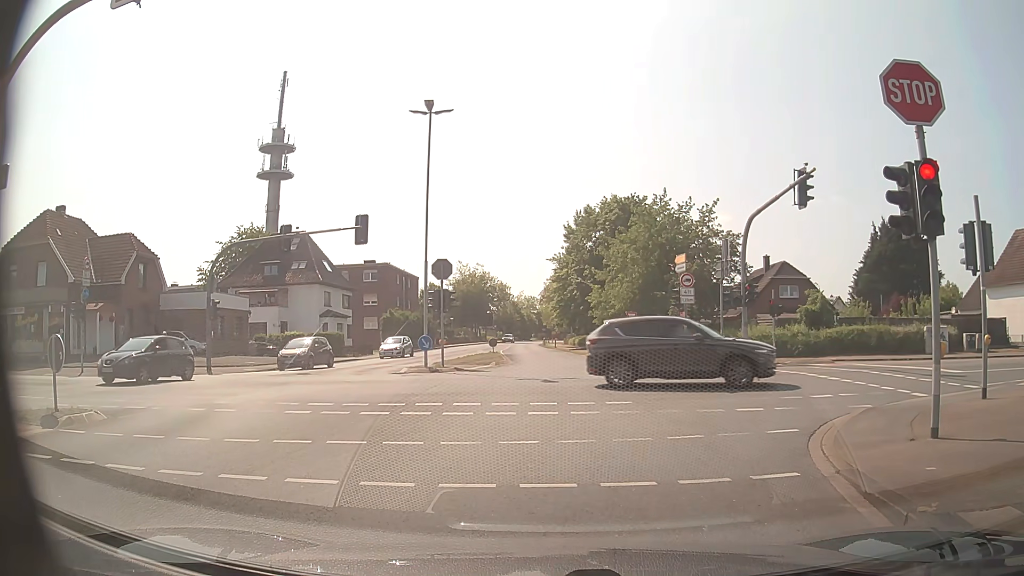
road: secondary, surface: asphalt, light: Day
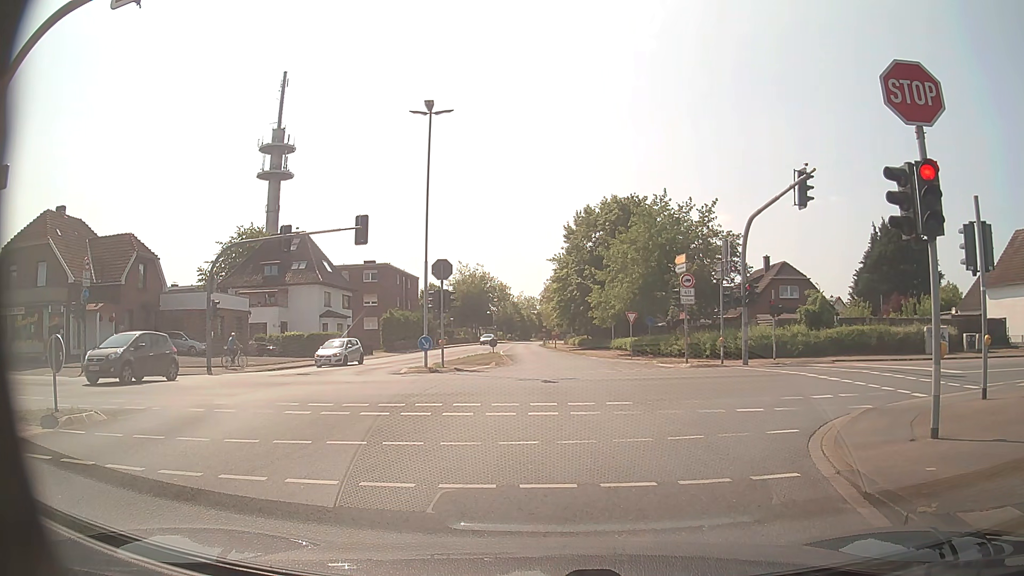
(0.0, +0.1) m; 0°
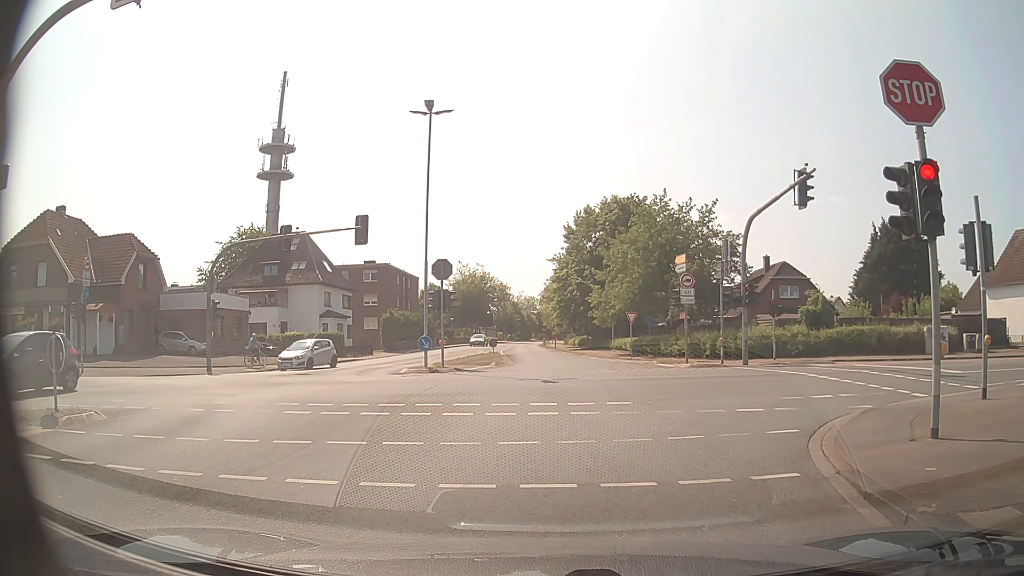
(0.0, 0.0) m; 0°
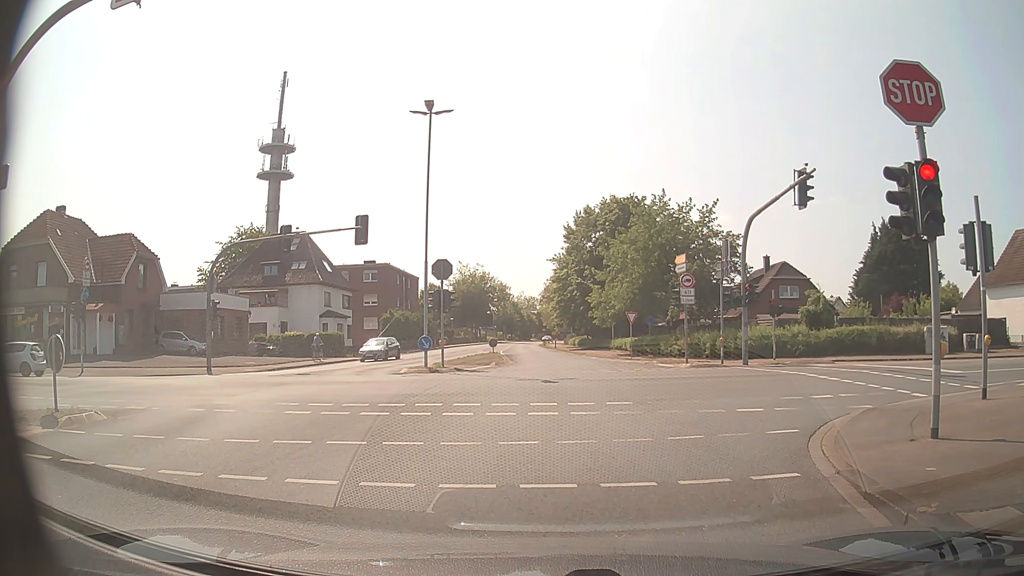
(0.0, 0.0) m; 0°
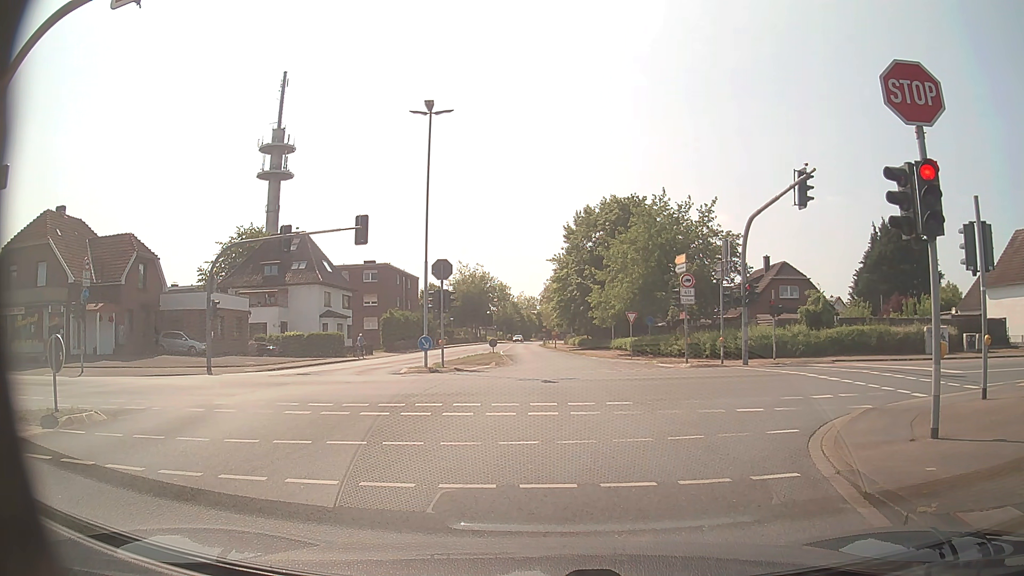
(0.0, 0.0) m; 0°
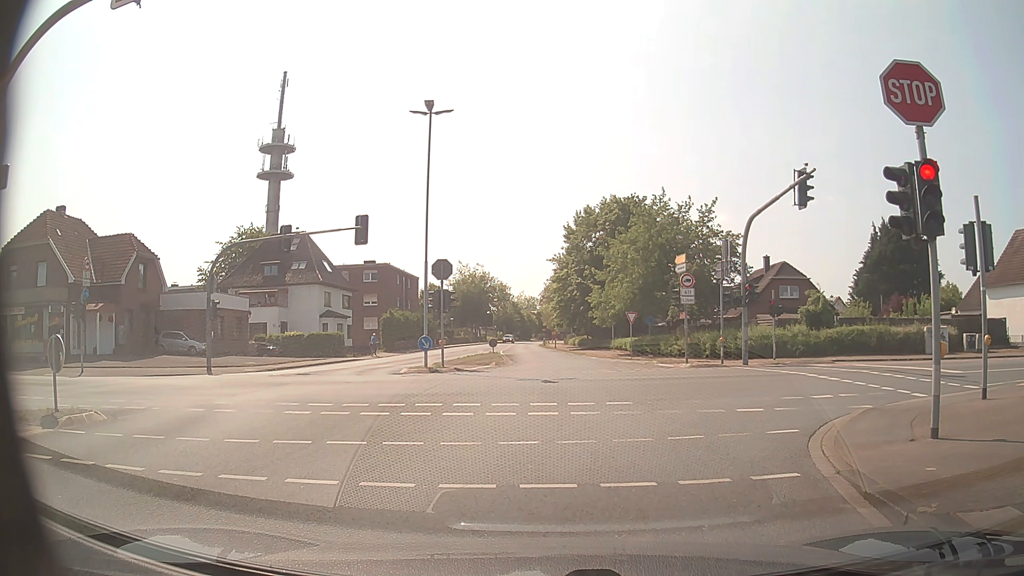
(0.0, 0.0) m; 0°
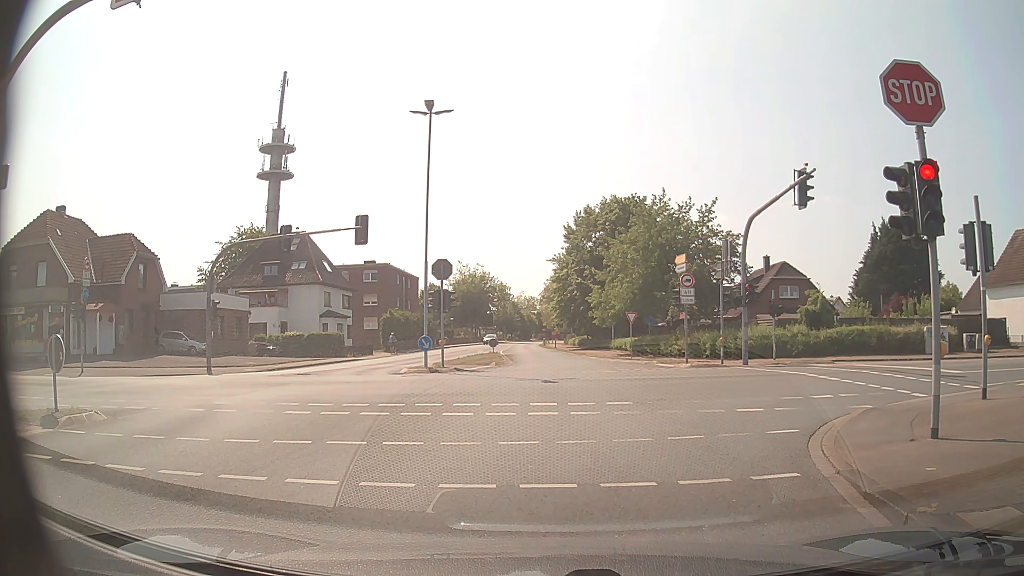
(0.0, 0.0) m; 0°
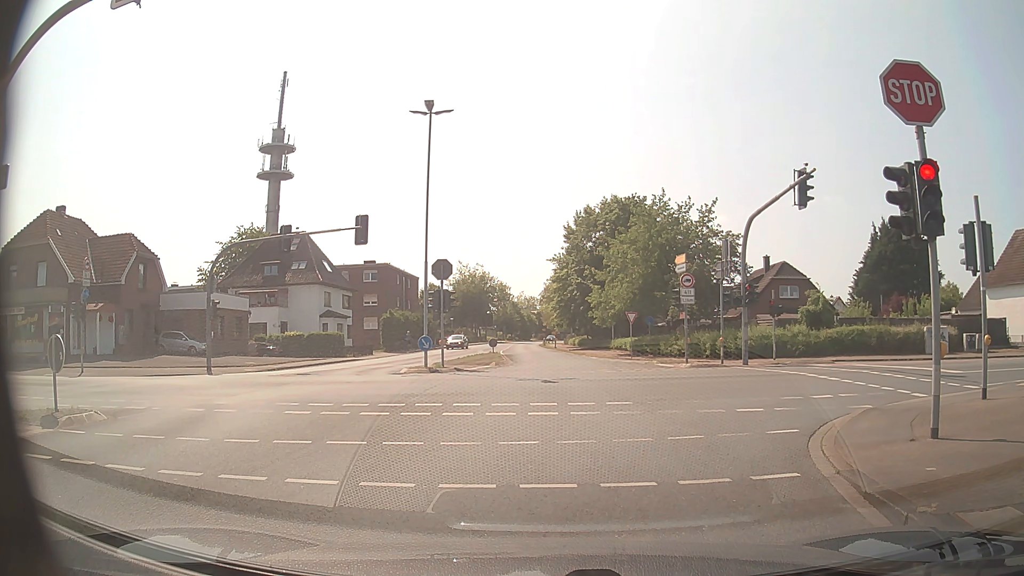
(0.0, 0.0) m; 0°
(0, +10) (-1, +20) (-1, +30) (-2, +40) (-2, +50) (-3, +60) (-4, +70) (-5, +80) (-6, +90) (-6, +100) m
